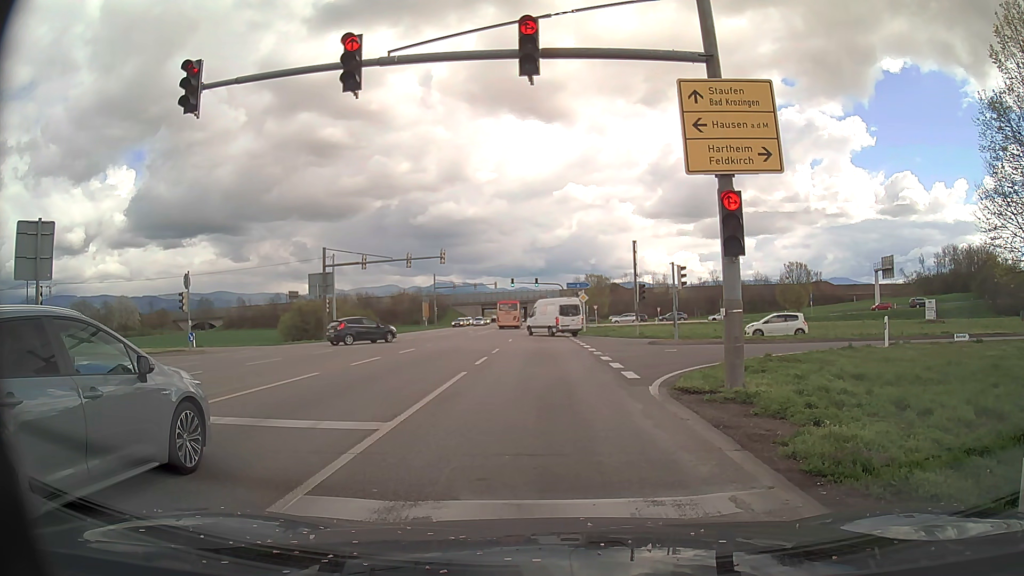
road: primary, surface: asphalt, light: Day
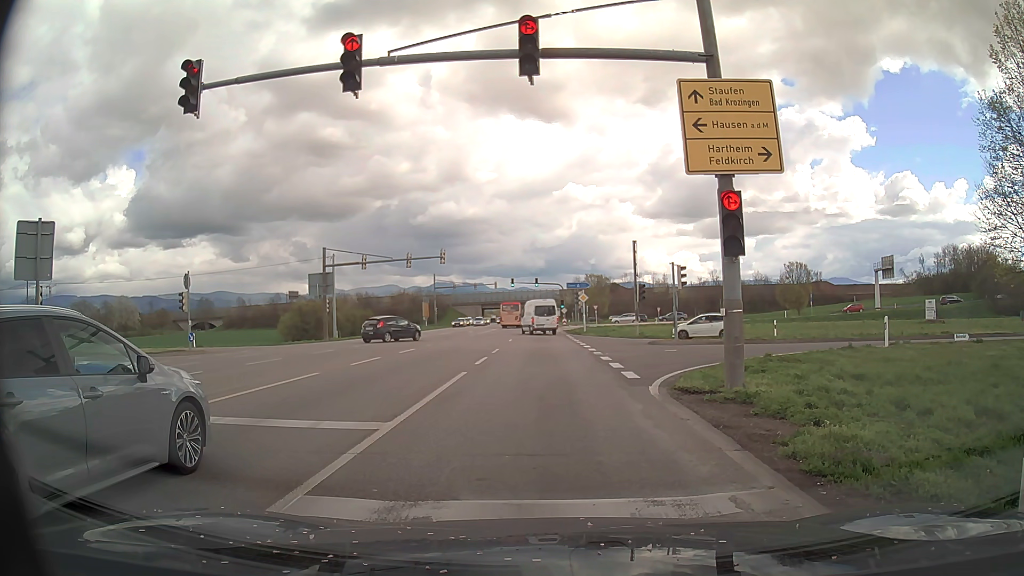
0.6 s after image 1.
(0.0, 0.0) m; 0°
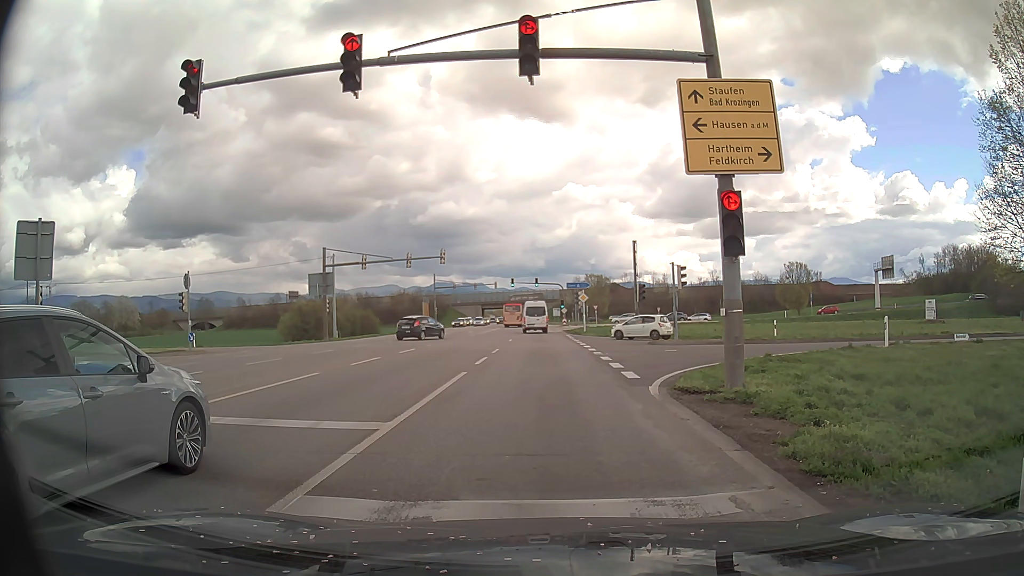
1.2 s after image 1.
(0.0, 0.0) m; 0°
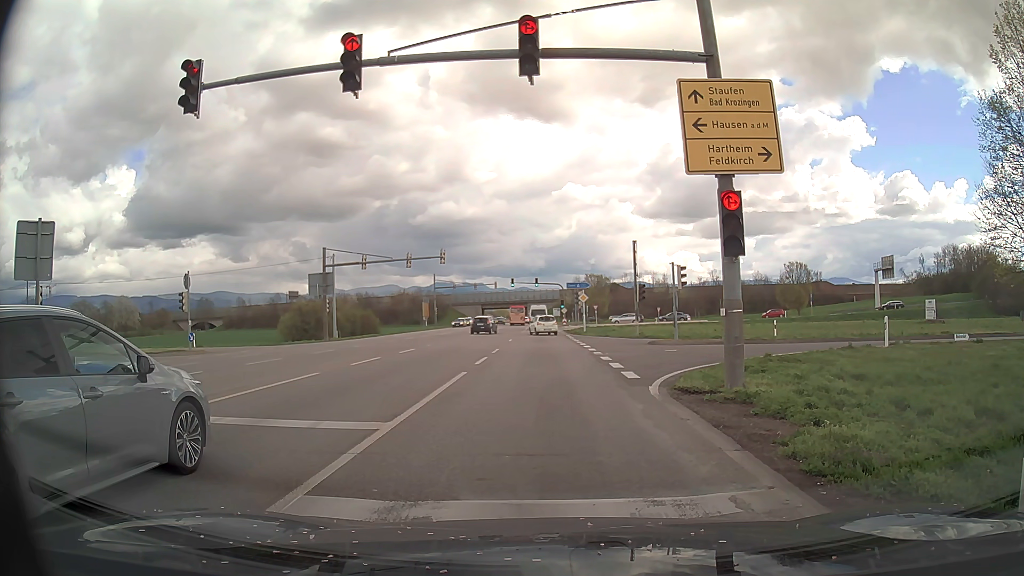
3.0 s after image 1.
(0.0, 0.0) m; 0°
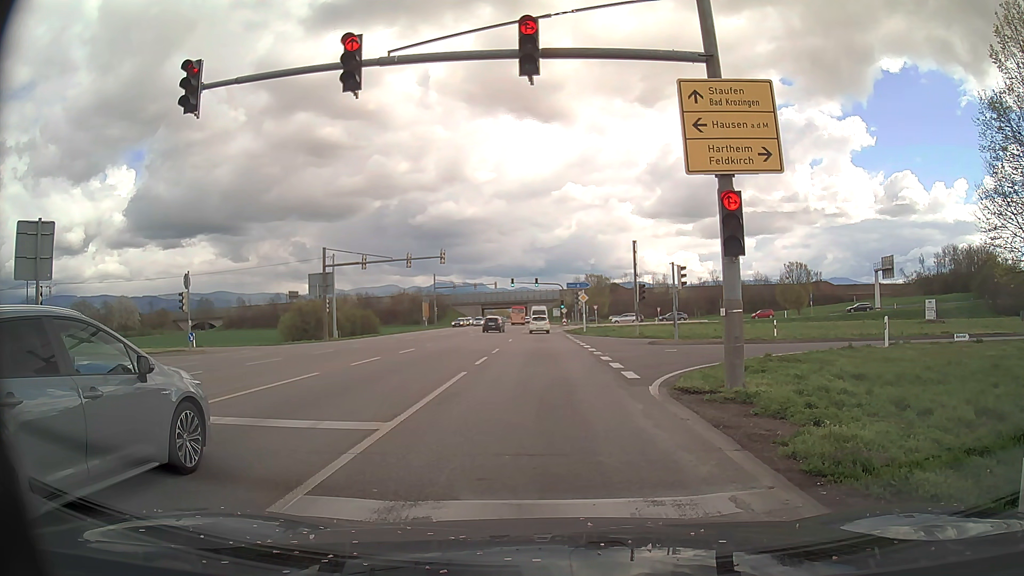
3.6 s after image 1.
(0.0, 0.0) m; 0°
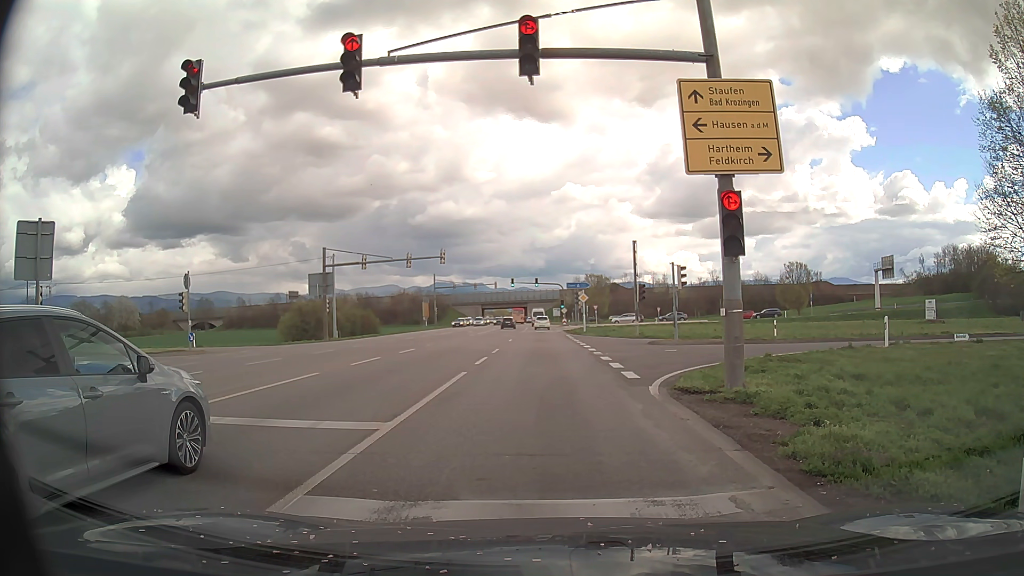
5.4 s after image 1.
(0.0, 0.0) m; 0°
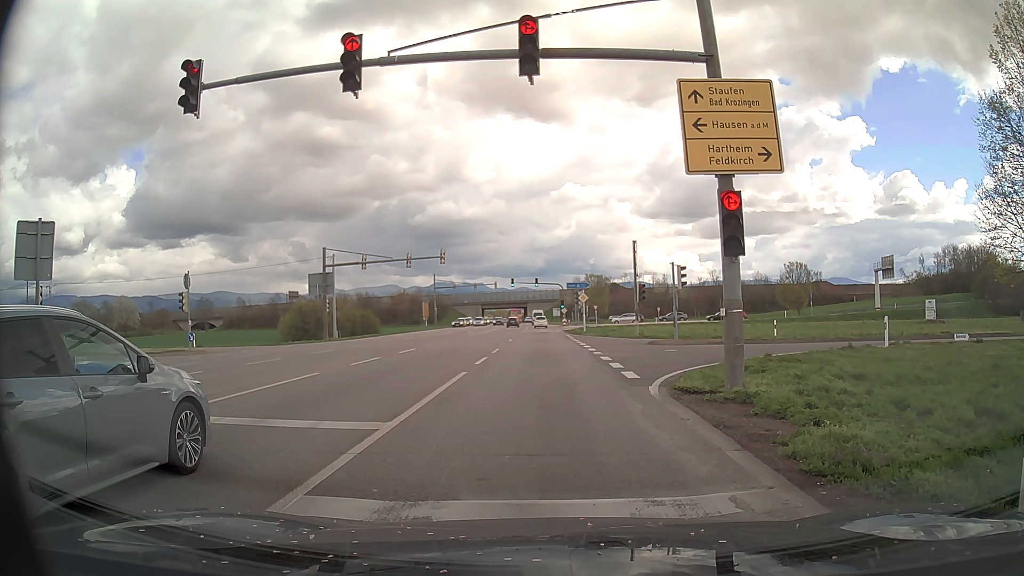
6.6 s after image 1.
(0.0, 0.0) m; 0°
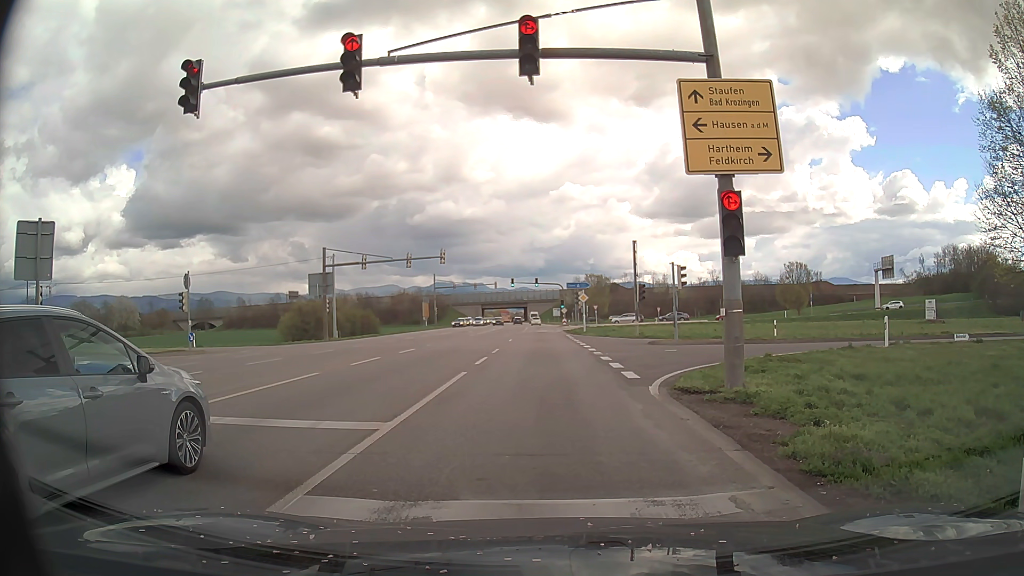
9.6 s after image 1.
(0.0, 0.0) m; 0°
(0, +10) (0, +20) (0, +30) (0, +40) (0, +50) (0, +60) (0, +70) (0, +80) (0, +90) (0, +100) m
